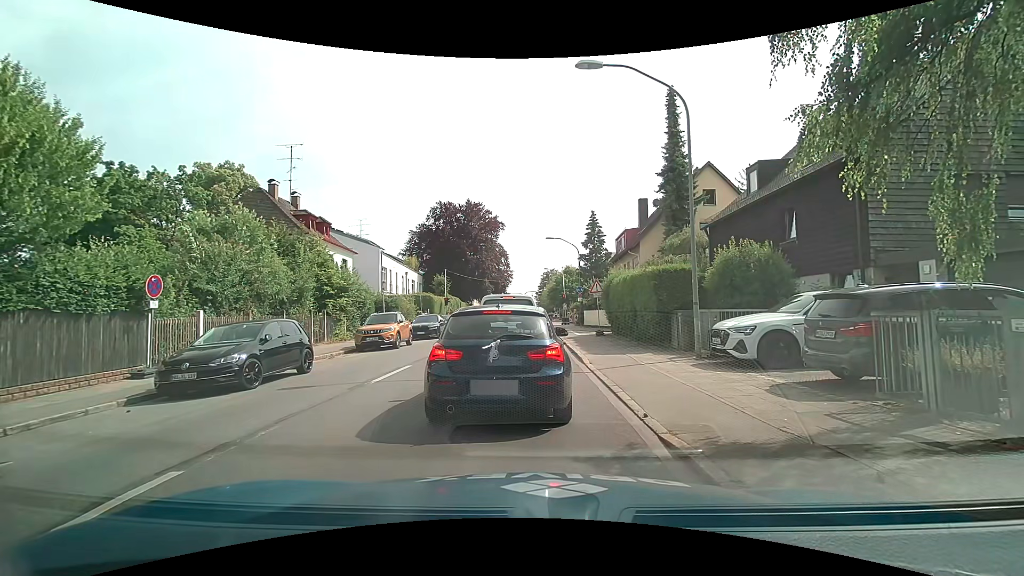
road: secondary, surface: asphalt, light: Day
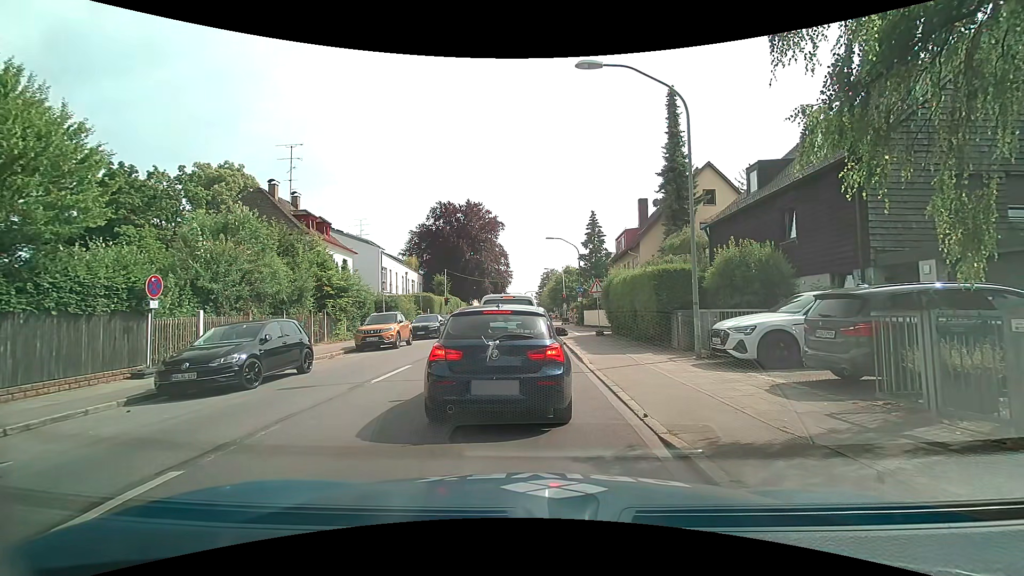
(0.0, 0.0) m; 0°
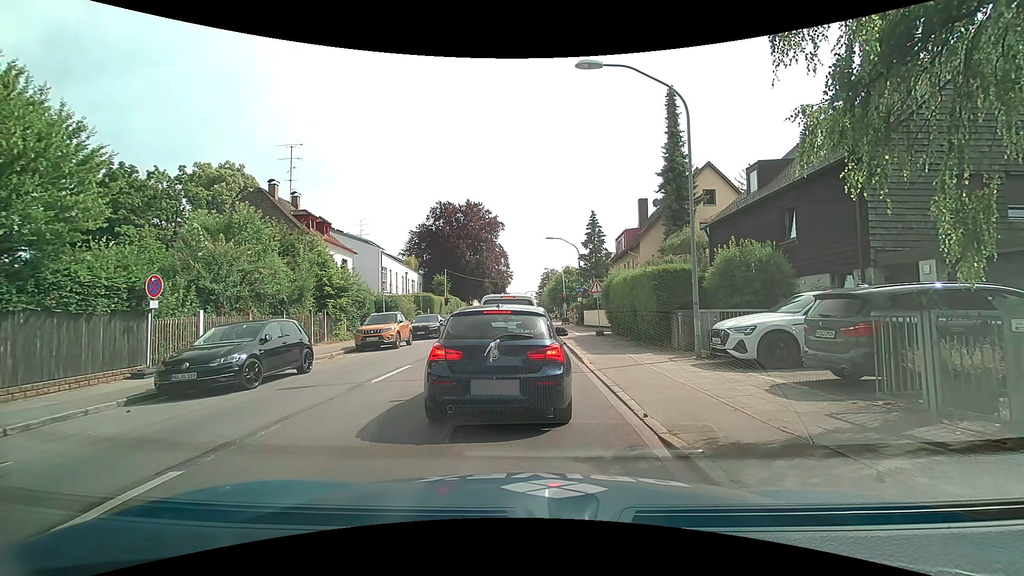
(0.0, 0.0) m; 0°
(0, +10) (0, +20) (0, +30) (0, +40) (0, +50) (+1, +60) (+1, +70) (+2, +80) (+2, +90) (+3, +100) m
